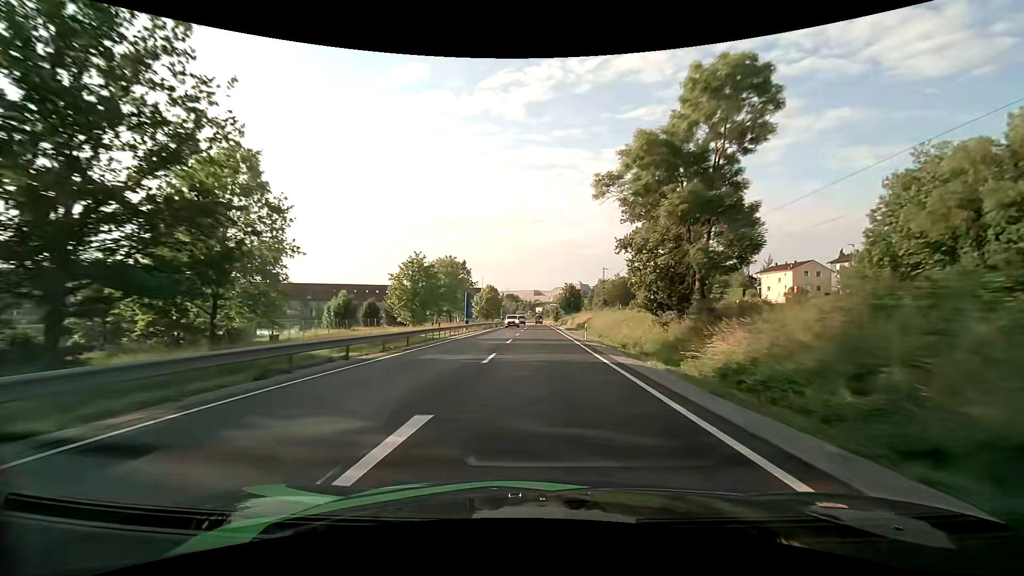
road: primary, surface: asphalt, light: Day
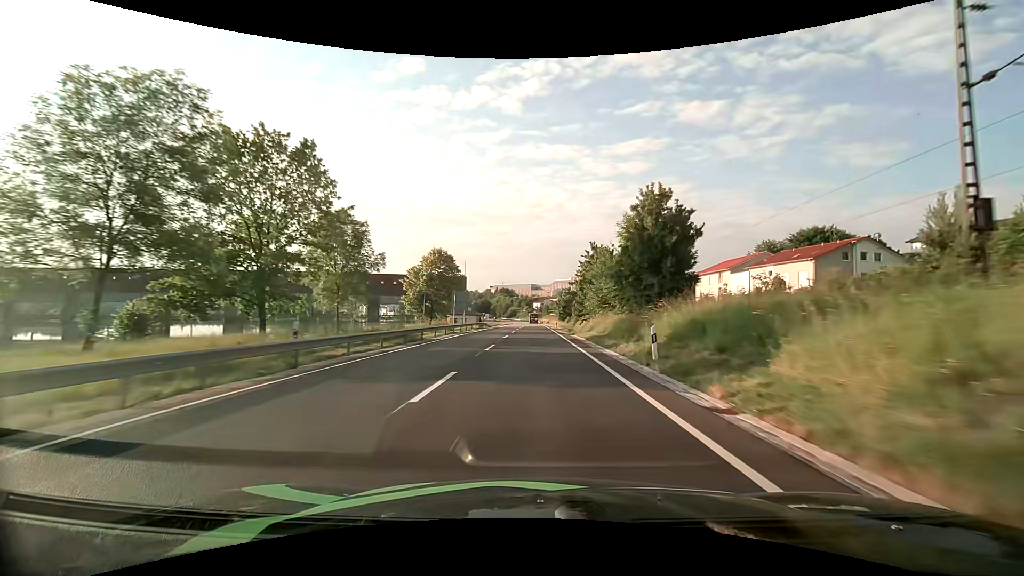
(+0.2, +67.3) m; 0°
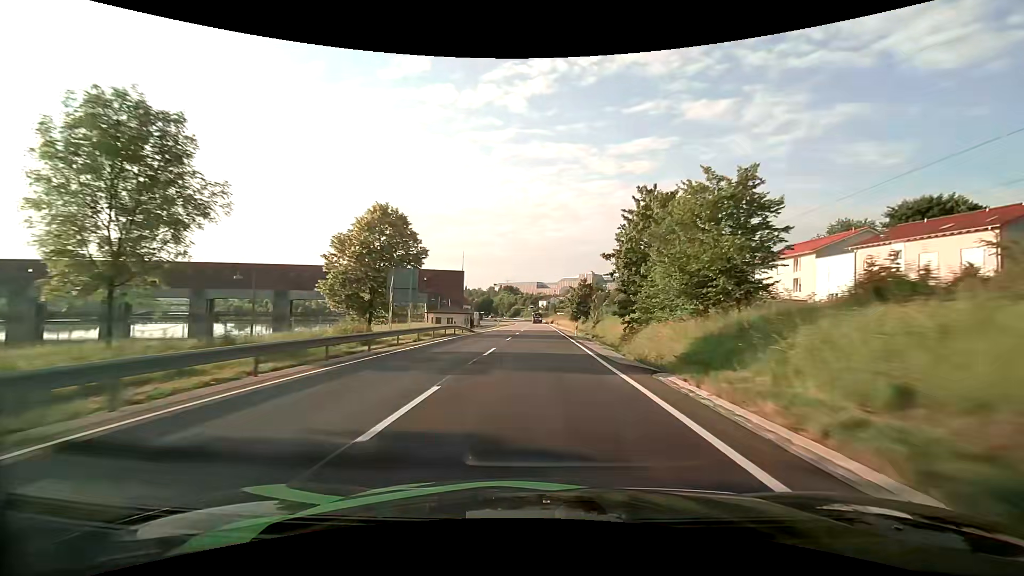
(-0.1, +26.4) m; -1°
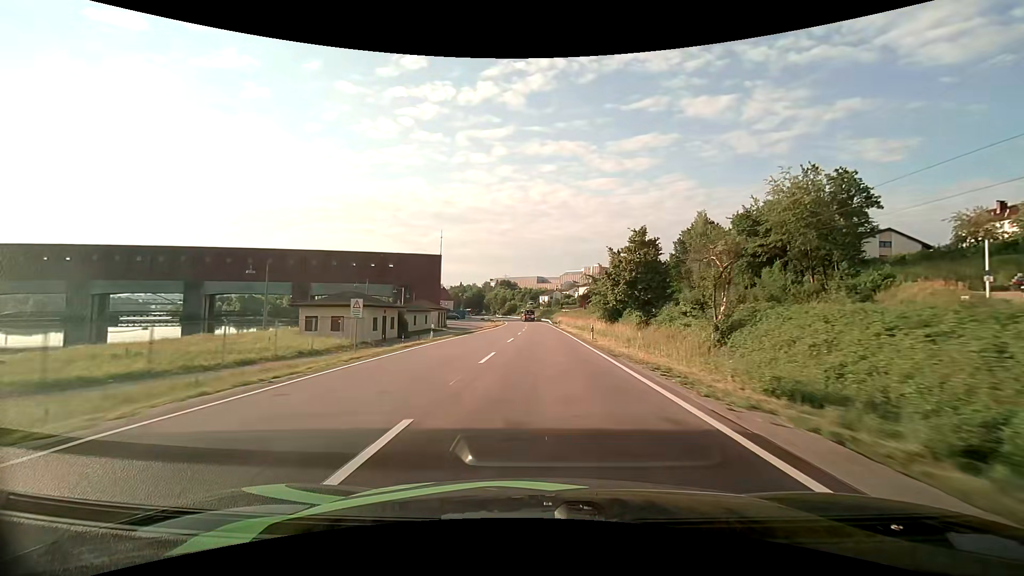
(0.0, +51.2) m; 0°
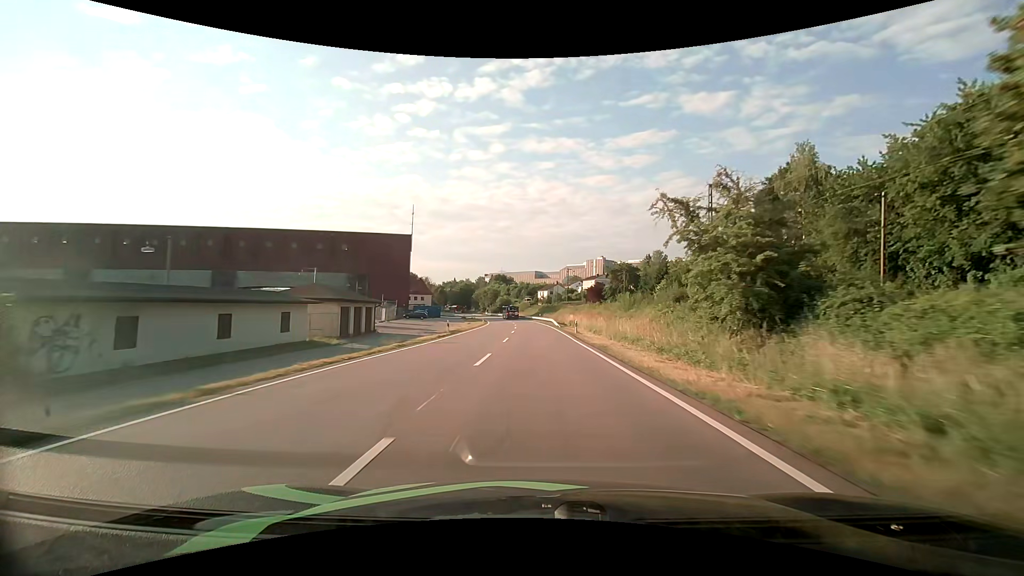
(+0.3, +37.1) m; 0°
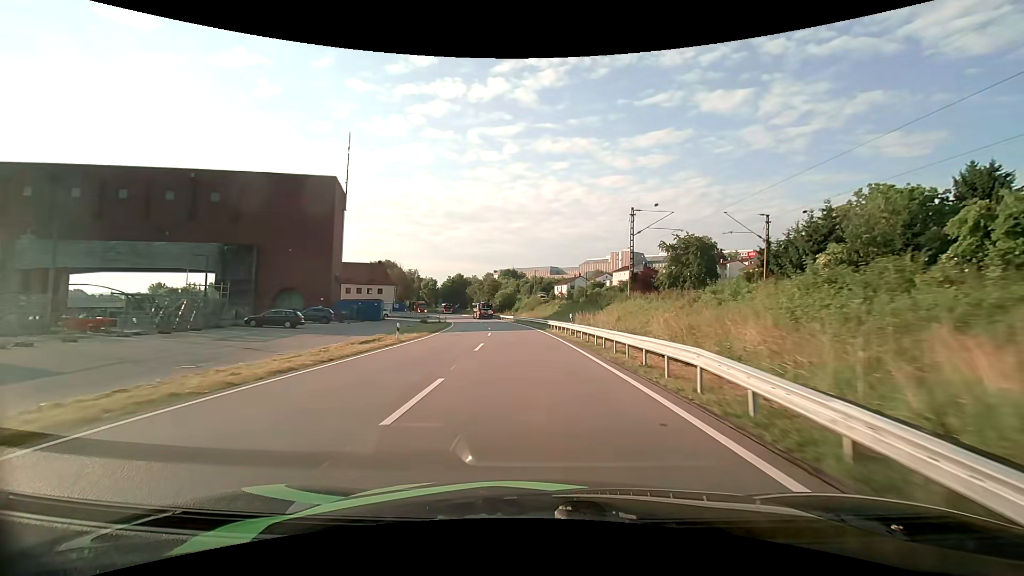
(-0.5, +54.9) m; -1°
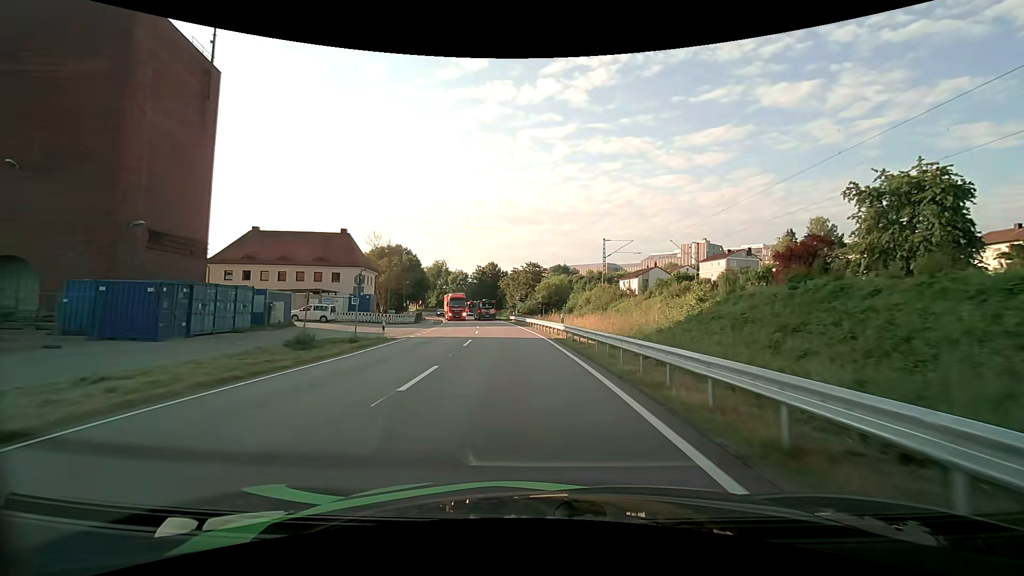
(-2.1, +45.2) m; -6°
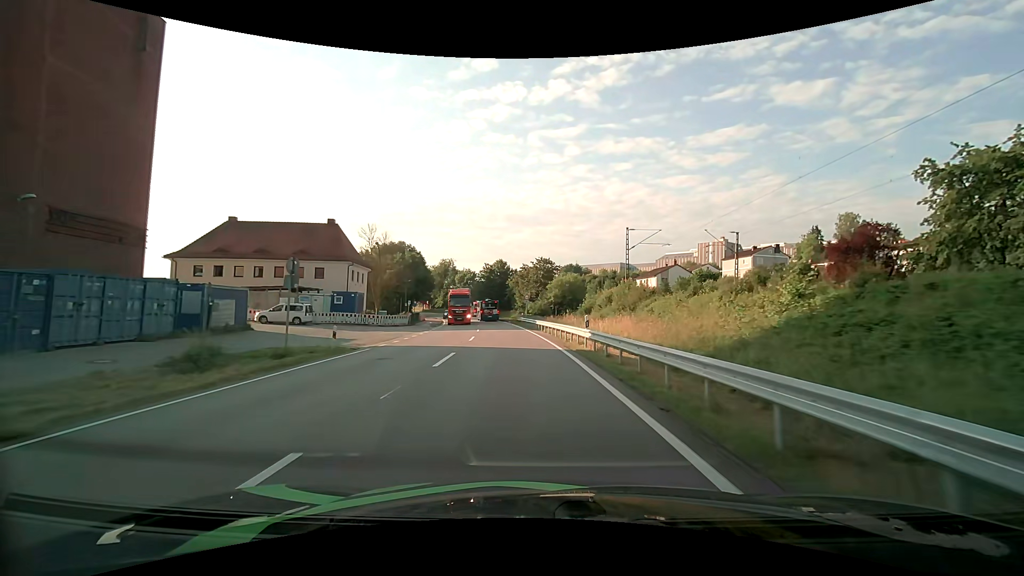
(-0.1, +7.9) m; -1°
